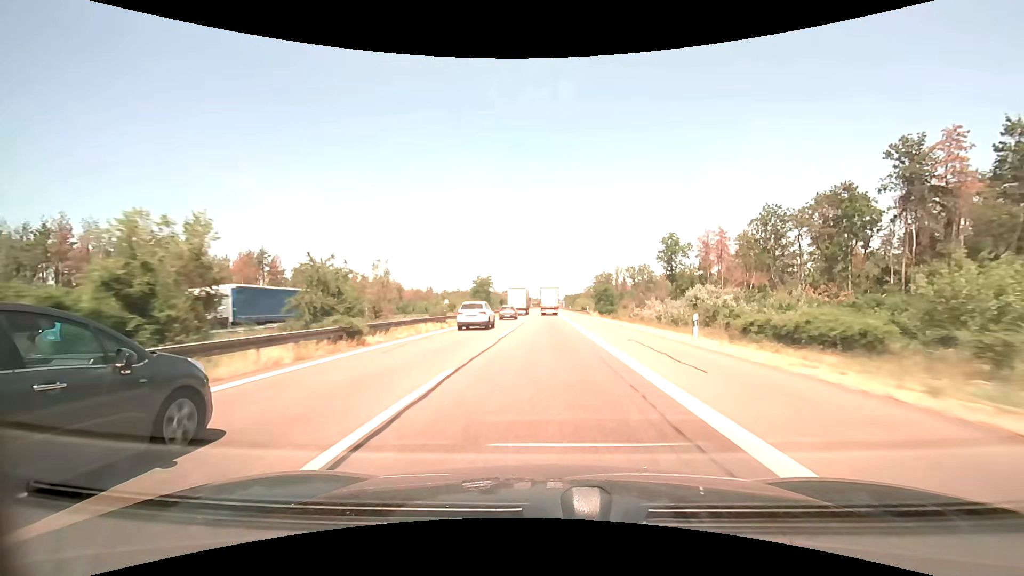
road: motorway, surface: asphalt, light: Day
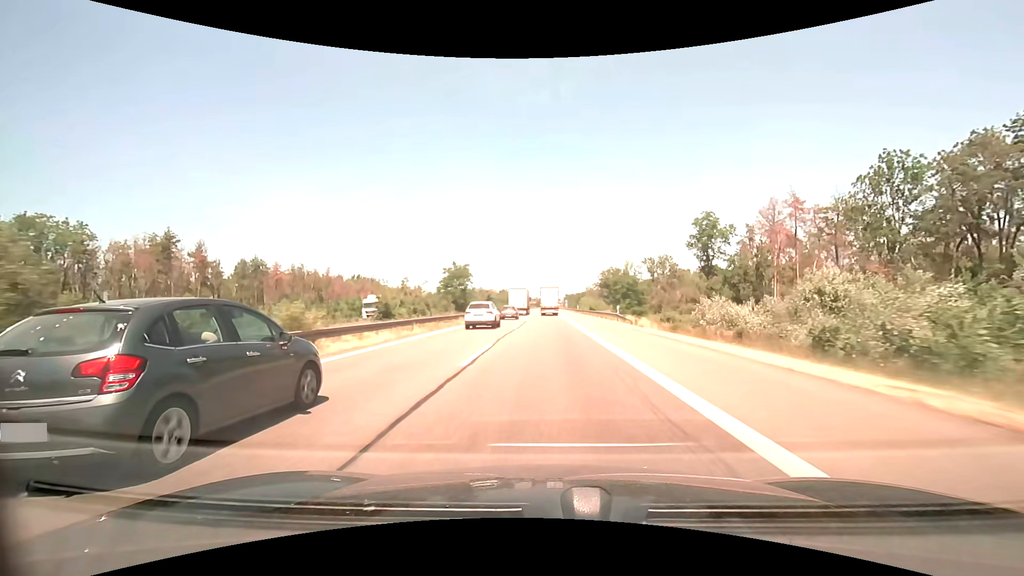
(+0.1, +29.1) m; 0°
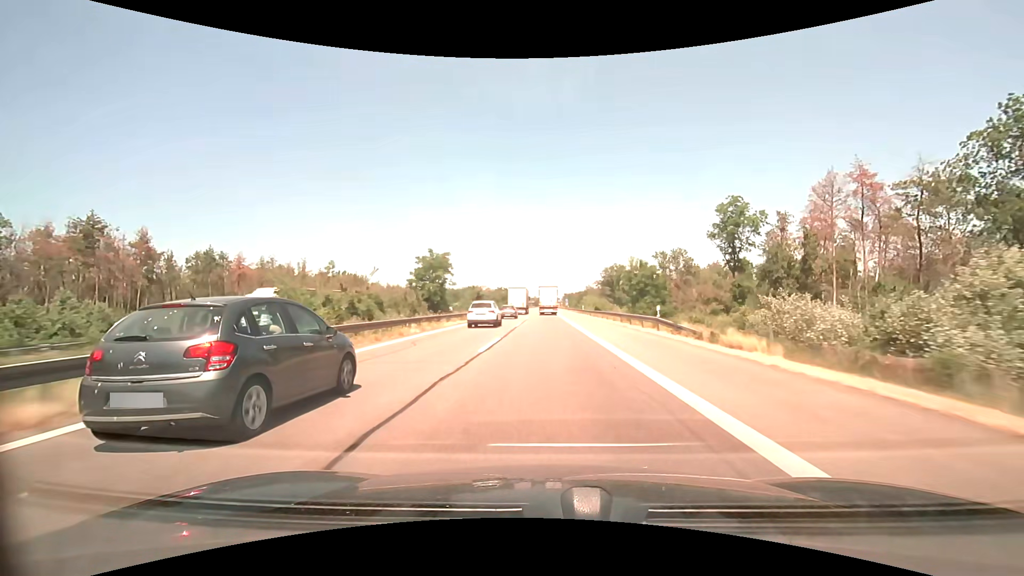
(0.0, +14.6) m; 0°
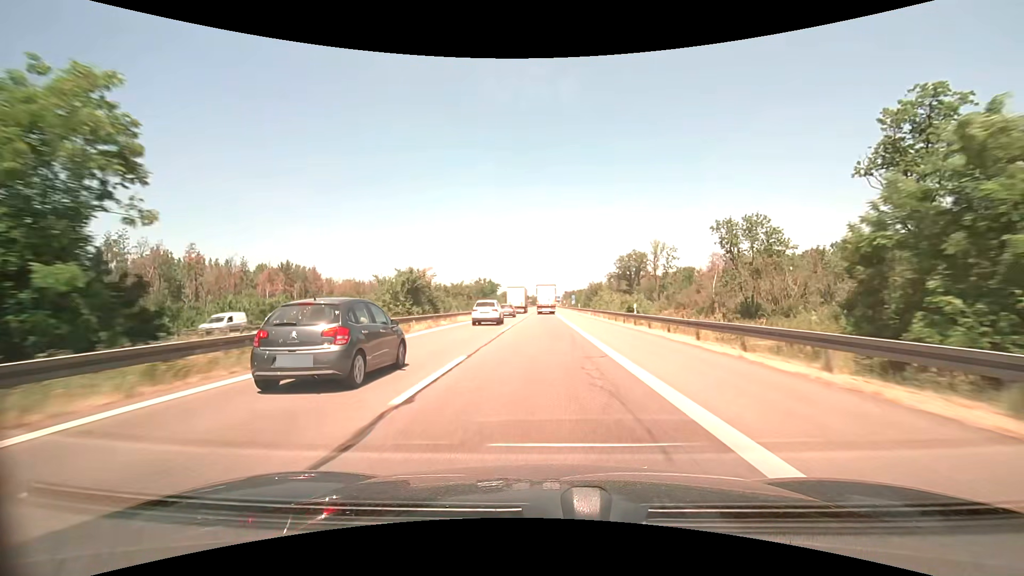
(+0.2, +43.5) m; 0°
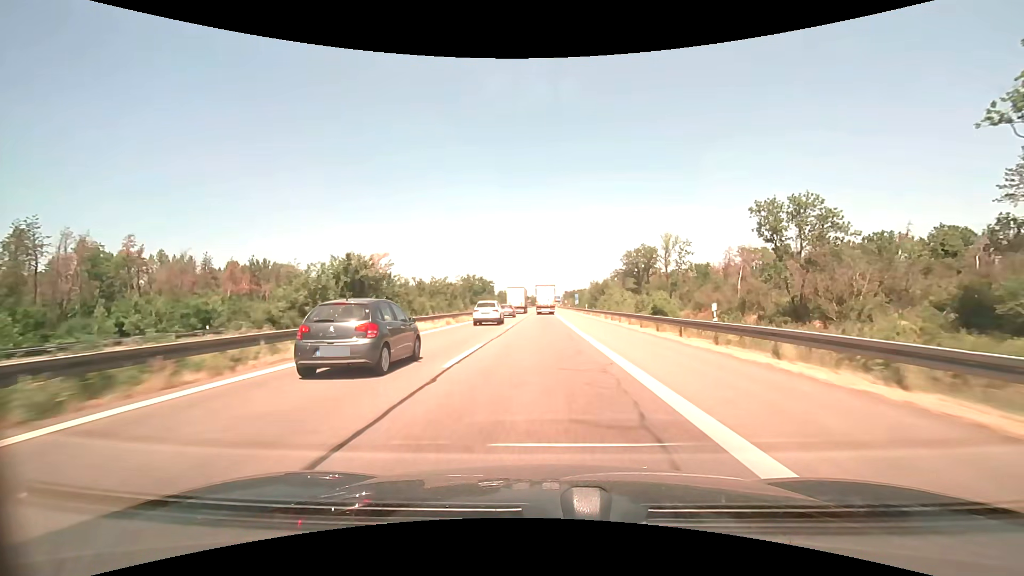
(0.0, +14.1) m; 0°
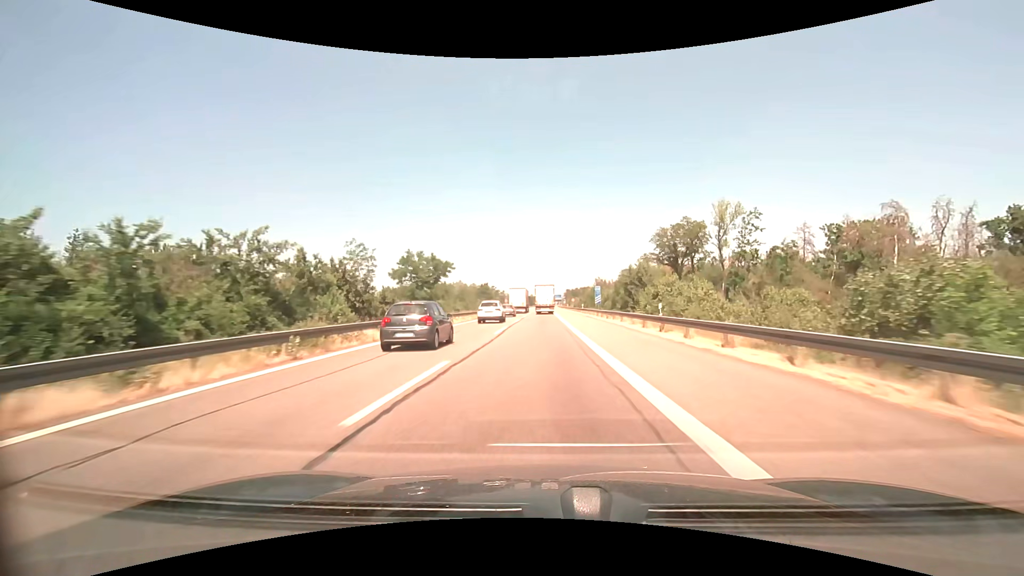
(+0.1, +40.9) m; 0°
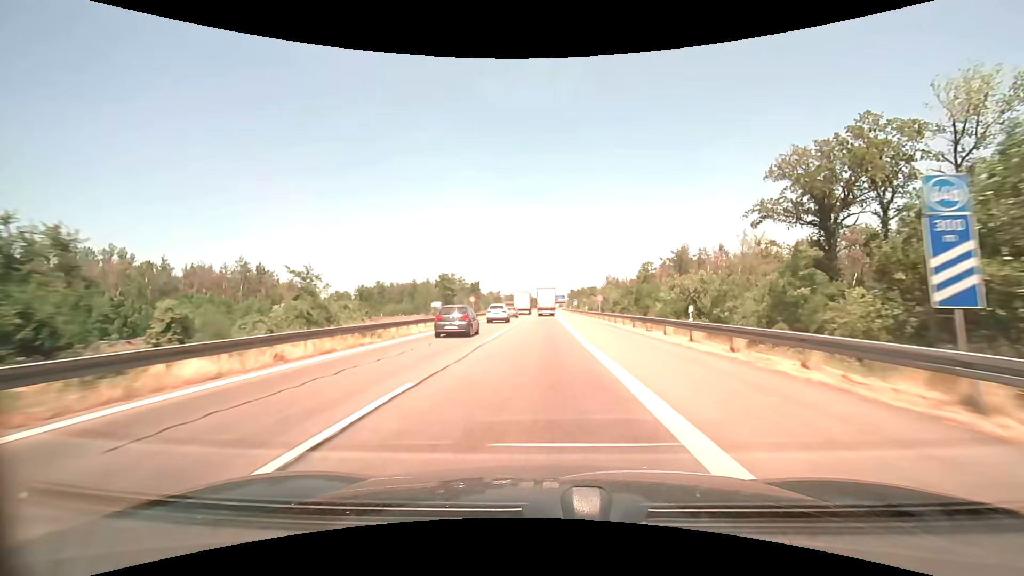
(+0.1, +52.6) m; 0°
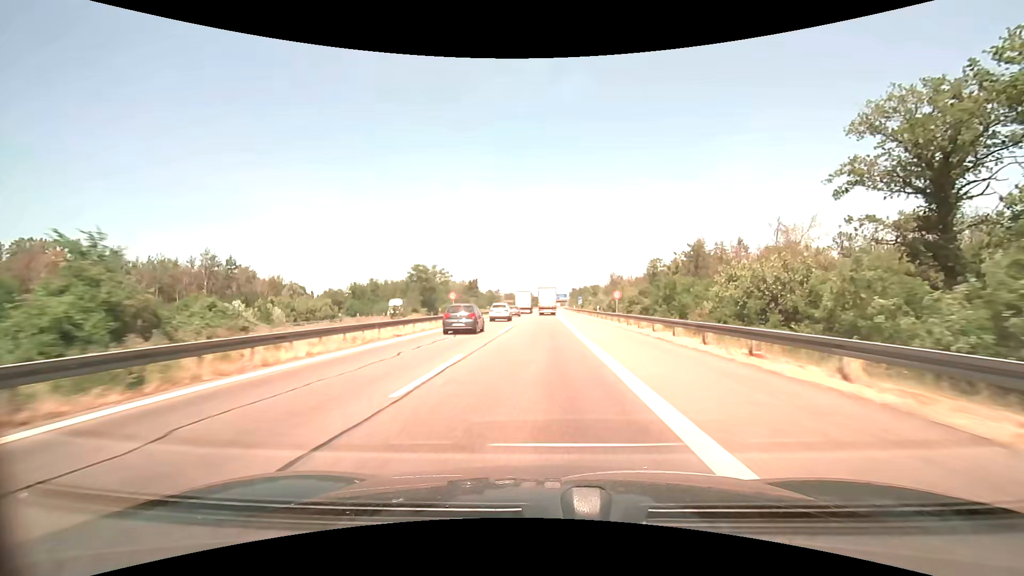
(0.0, +13.2) m; 0°
(0, +10) (0, +20) (0, +30) (0, +40) (0, +50) (0, +60) (0, +70) (0, +80) (0, +90) (0, +100) m
